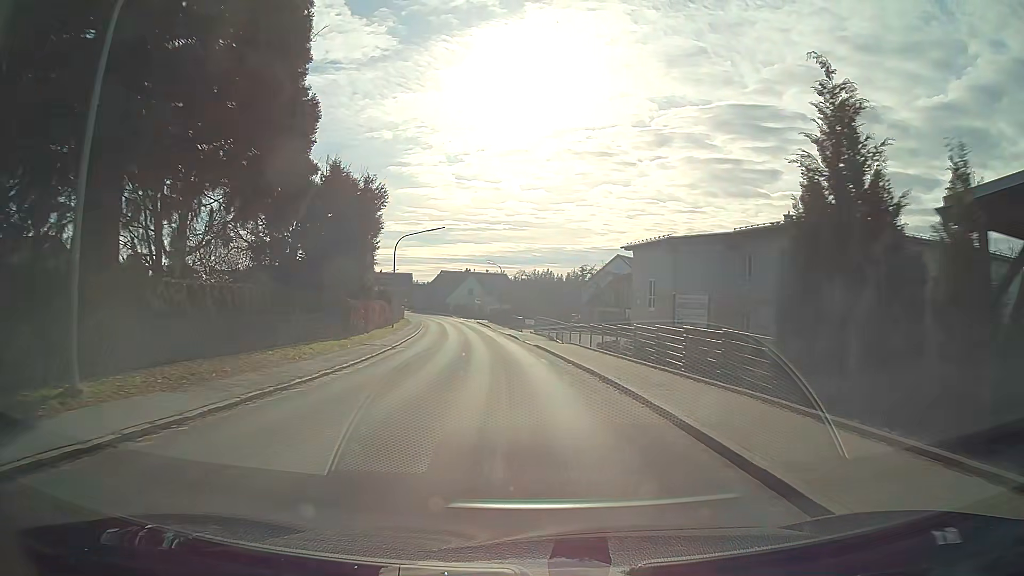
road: tertiary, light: Day
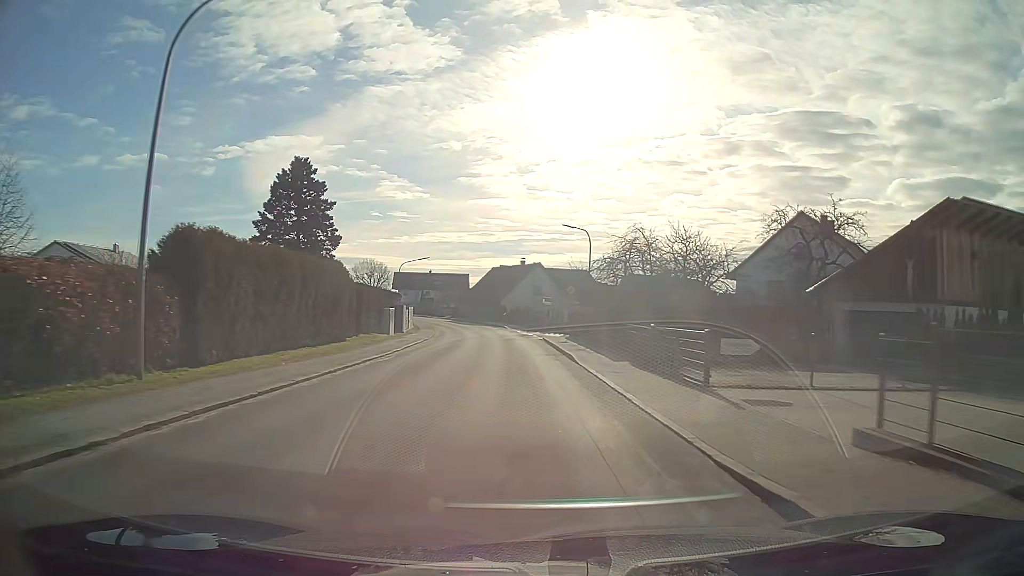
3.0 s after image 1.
(-2.4, +40.4) m; -6°
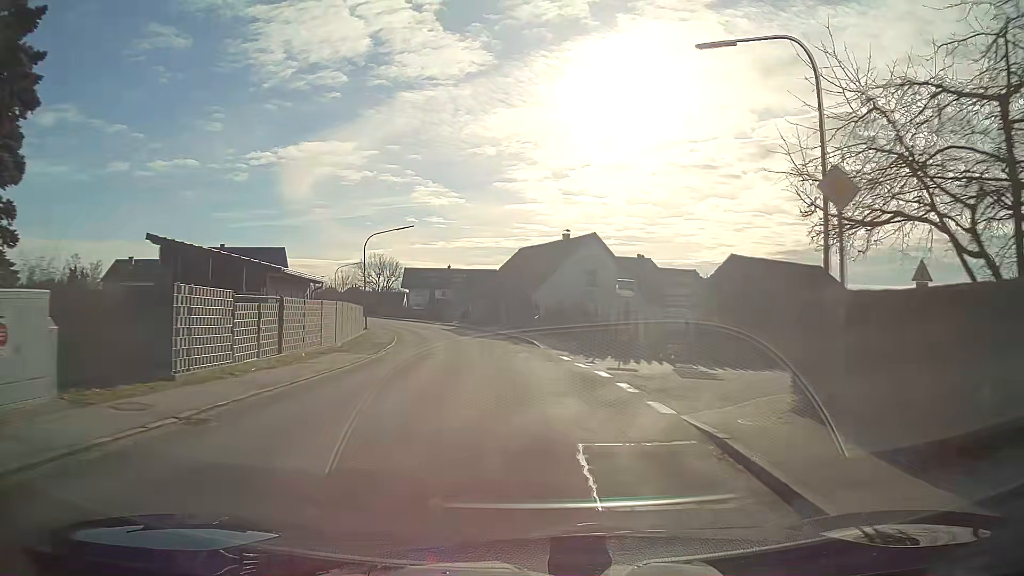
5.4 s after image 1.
(-0.8, +31.8) m; -3°
